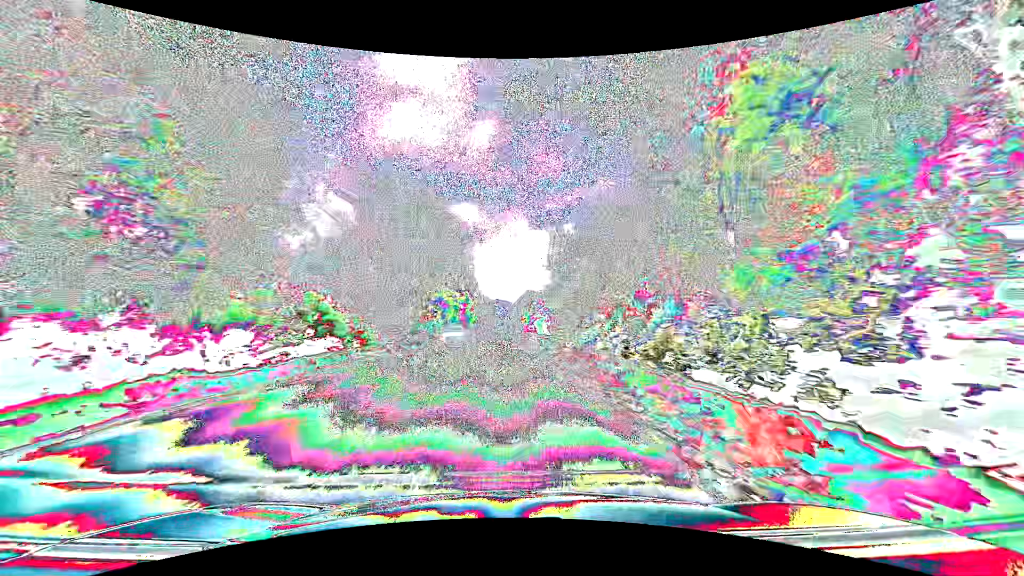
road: primary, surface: asphalt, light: Day
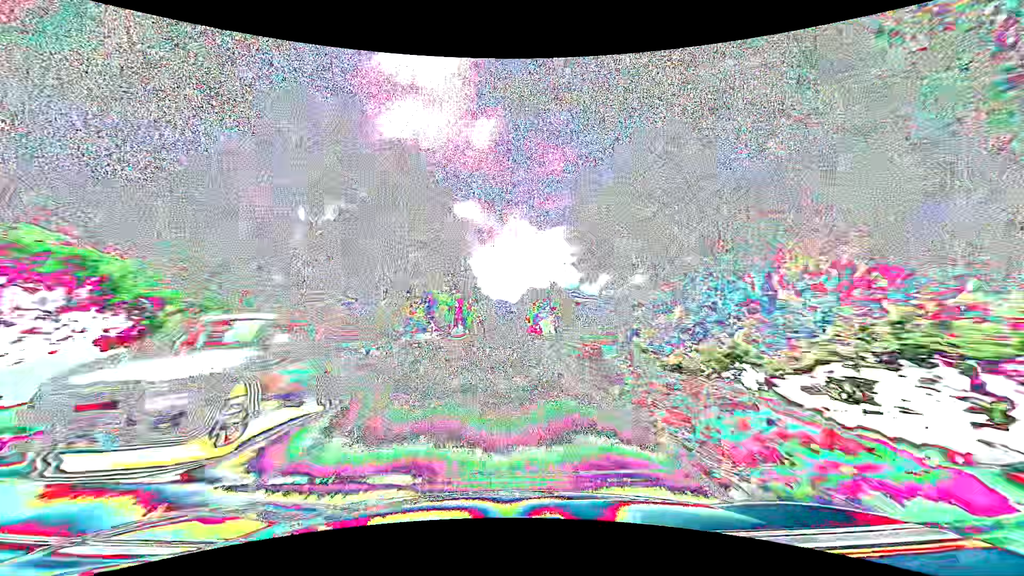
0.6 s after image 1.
(-0.1, +15.8) m; 0°
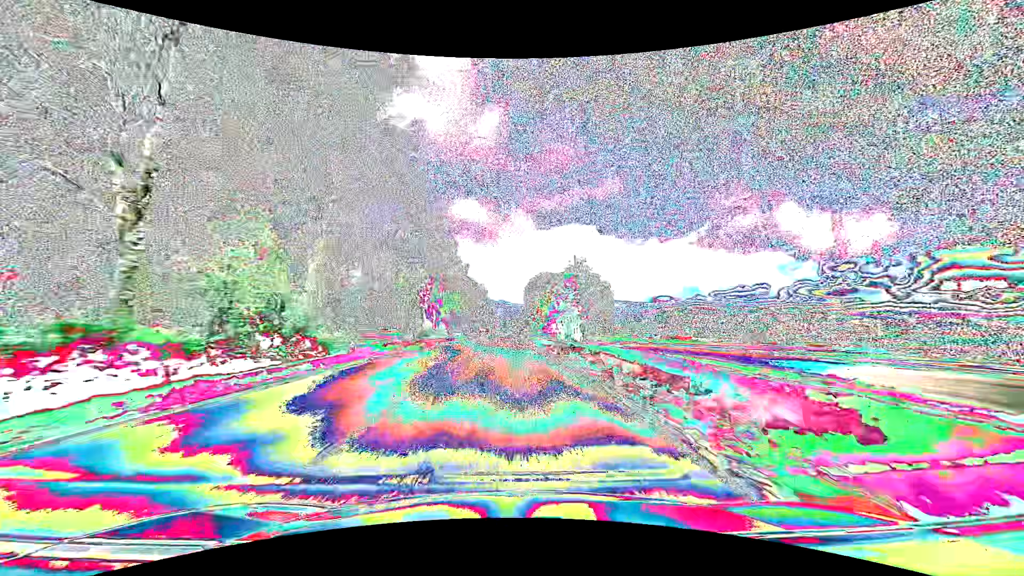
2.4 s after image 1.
(-0.3, +47.5) m; 0°
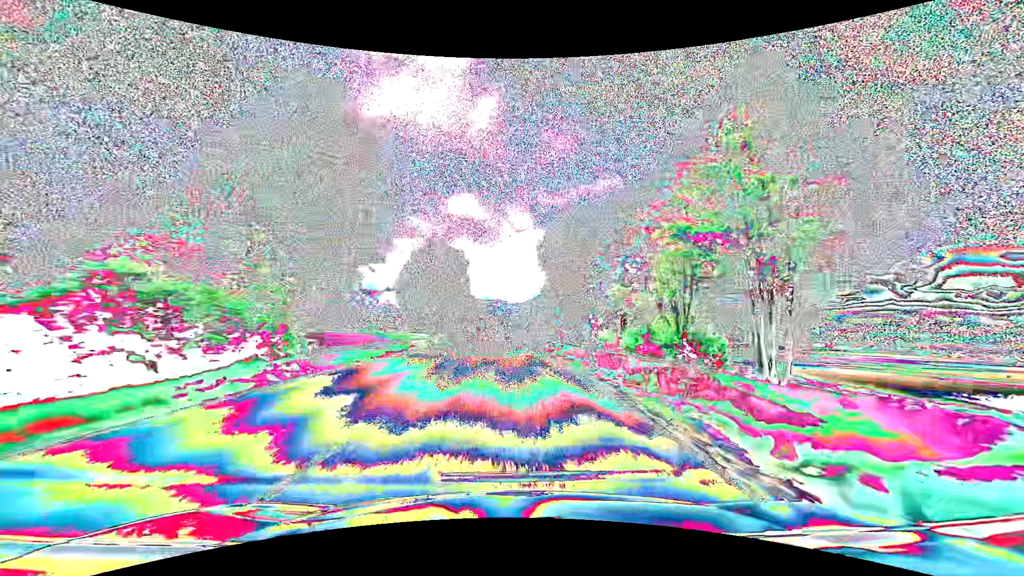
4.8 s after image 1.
(+0.2, +63.4) m; 0°
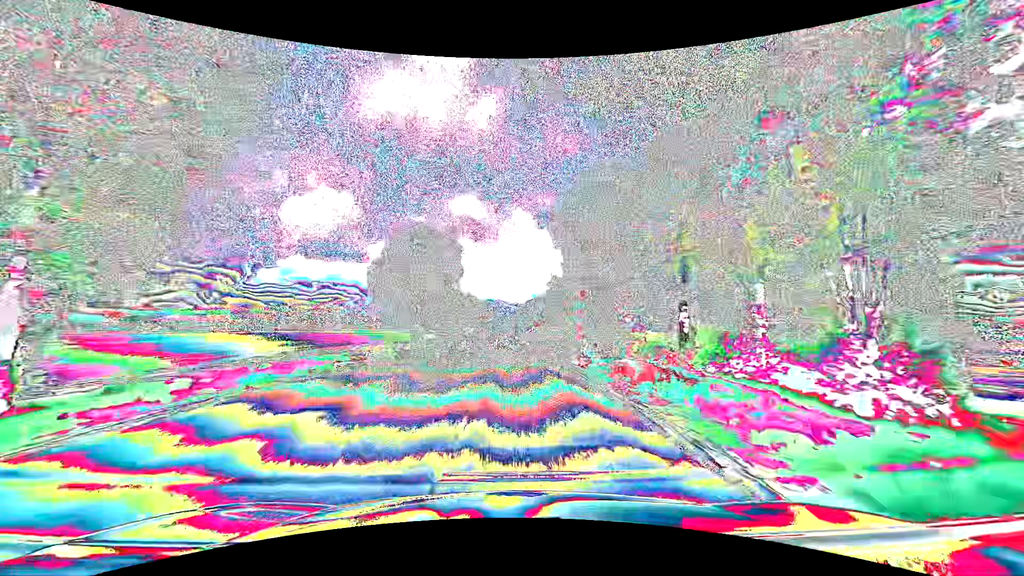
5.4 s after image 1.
(0.0, +15.8) m; 0°
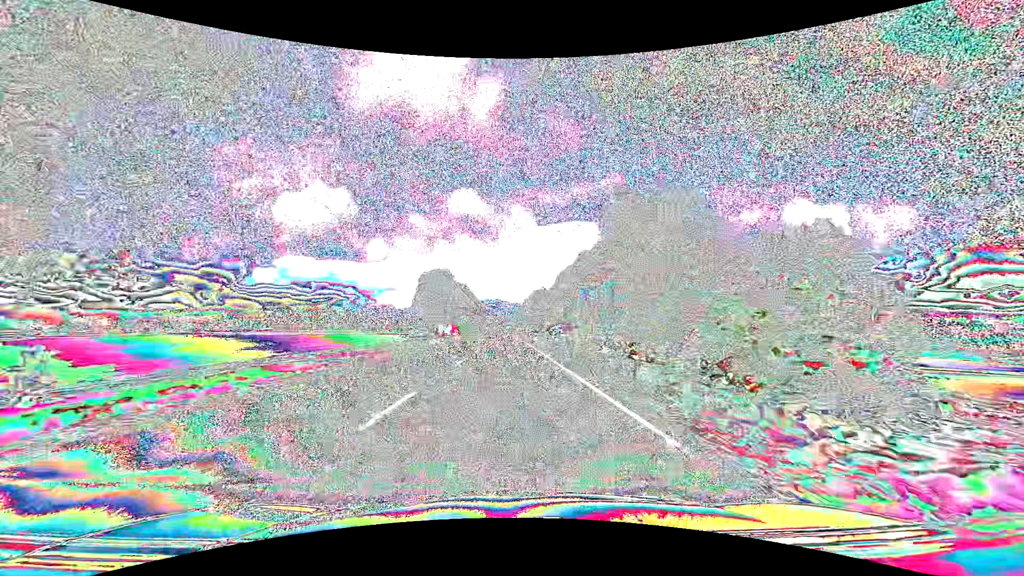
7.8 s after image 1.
(0.0, +63.3) m; 0°
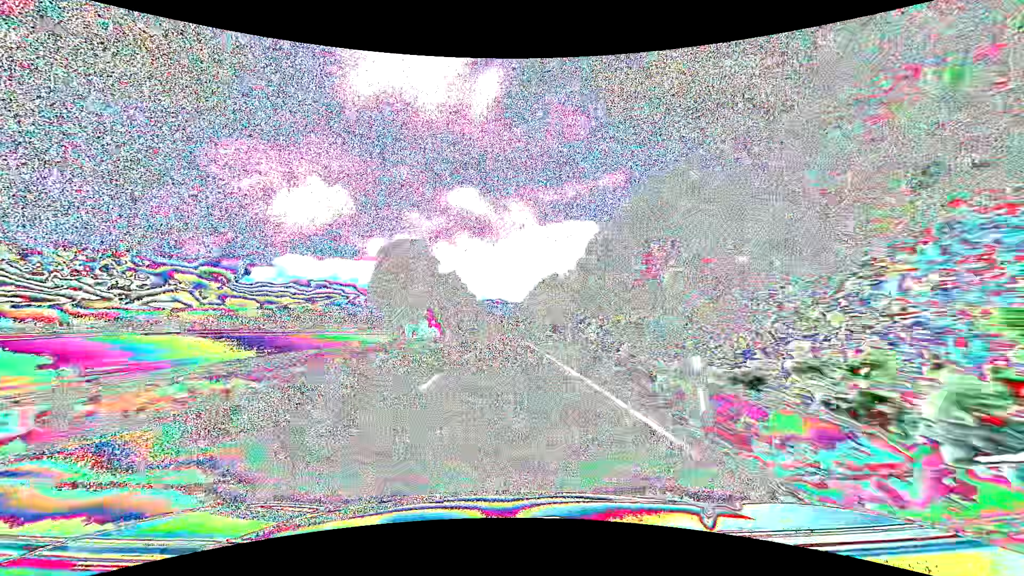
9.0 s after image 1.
(0.0, +31.6) m; 0°
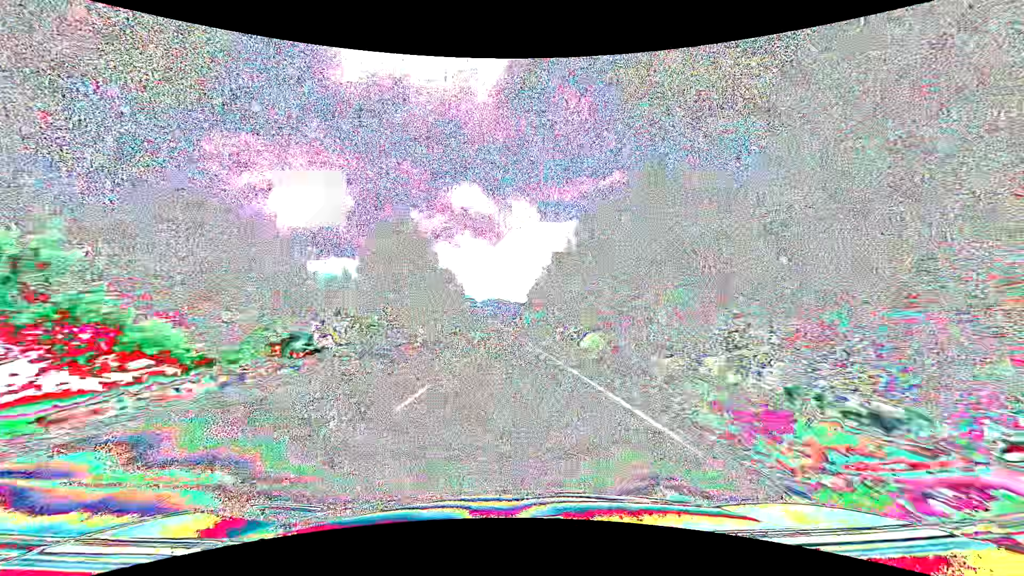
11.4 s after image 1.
(0.0, +63.3) m; 0°
(0, +10) (0, +20) (0, +30) (0, +40) (0, +50) (0, +60) (0, +70) (0, +80) (0, +90) (0, +100) m
